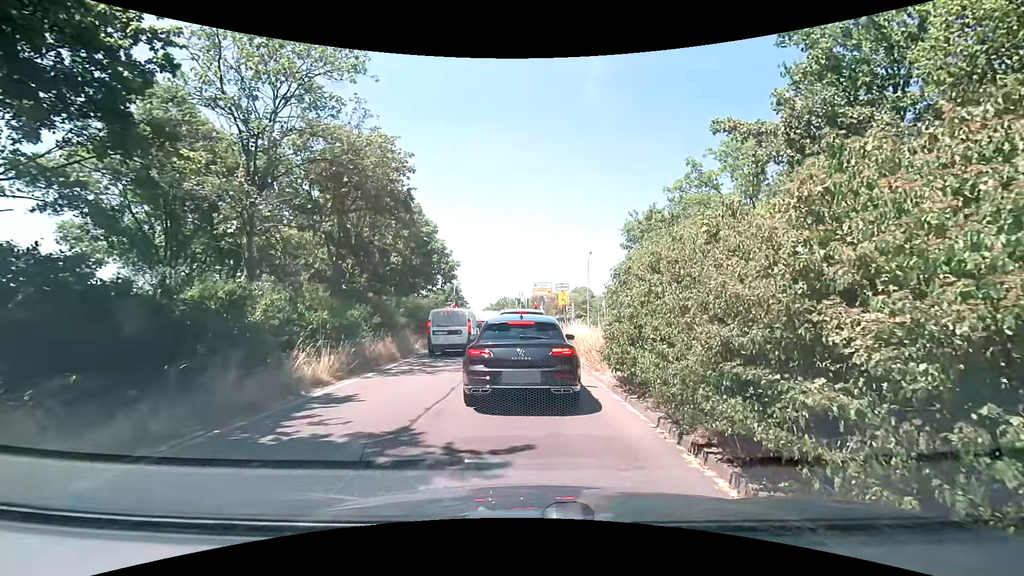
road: trunk_link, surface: asphalt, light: Day
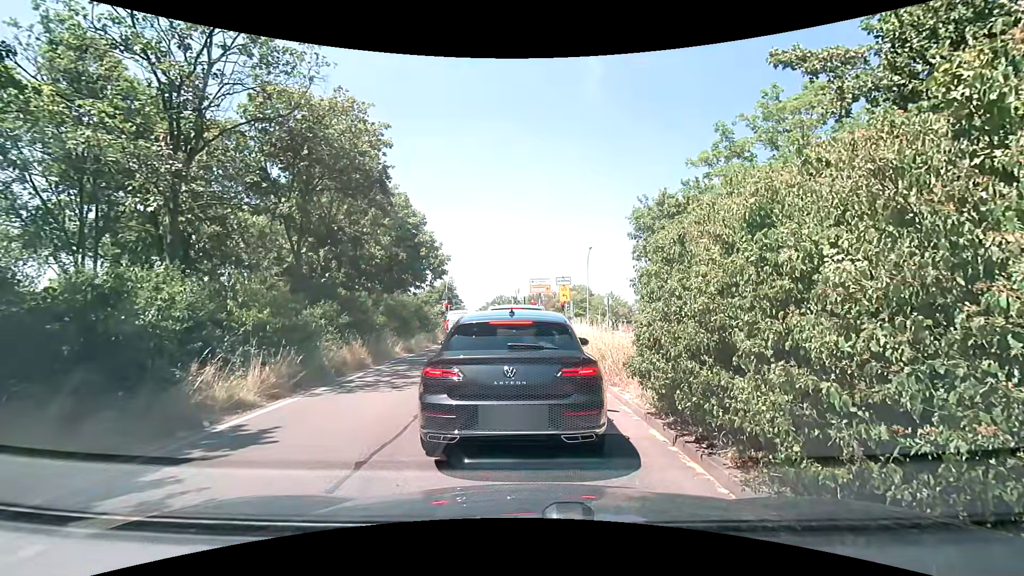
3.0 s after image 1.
(0.0, +2.9) m; 0°
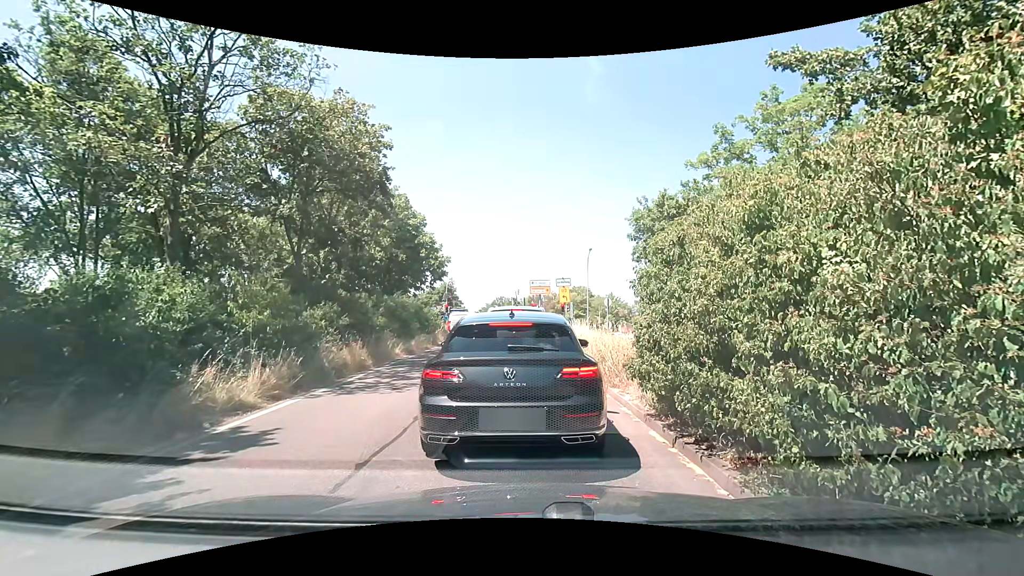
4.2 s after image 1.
(0.0, +0.1) m; 0°
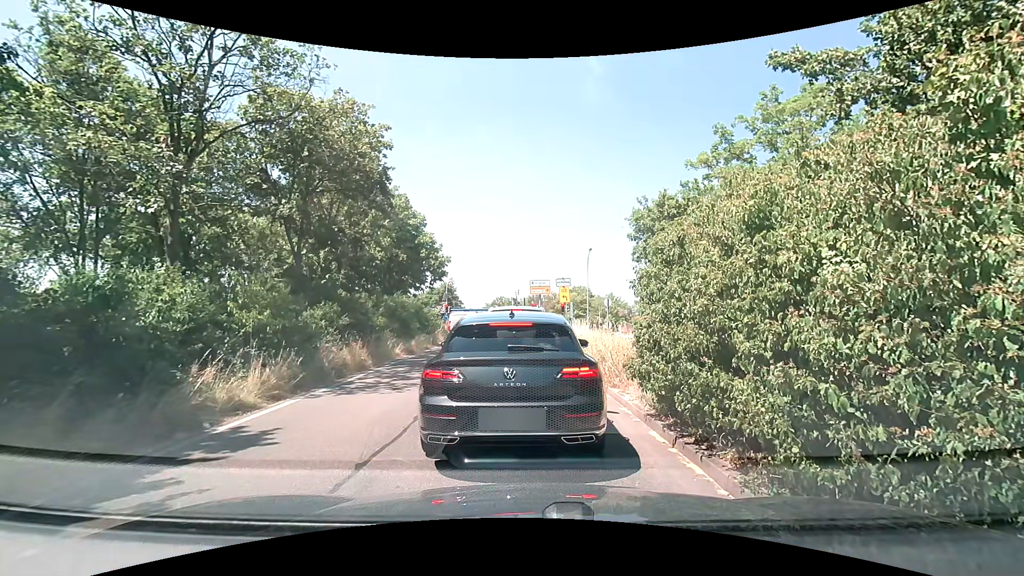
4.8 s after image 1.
(0.0, 0.0) m; 0°
(0, +10) (0, +20) (0, +30) (+2, +40) (+8, +47) (+17, +53) (+27, +54) (+37, +54) (+47, +53) (+57, +53) m
